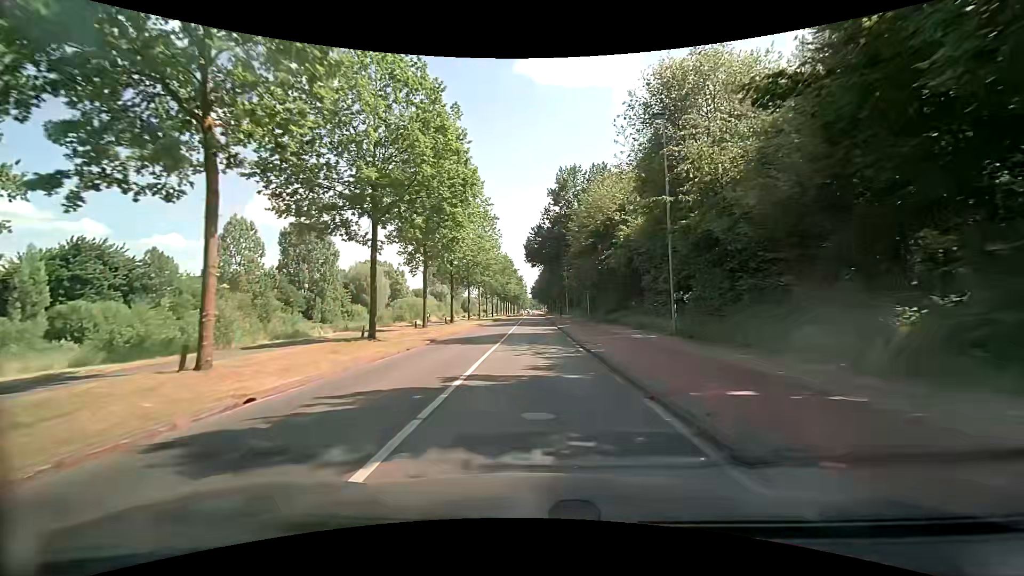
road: secondary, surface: asphalt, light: Day
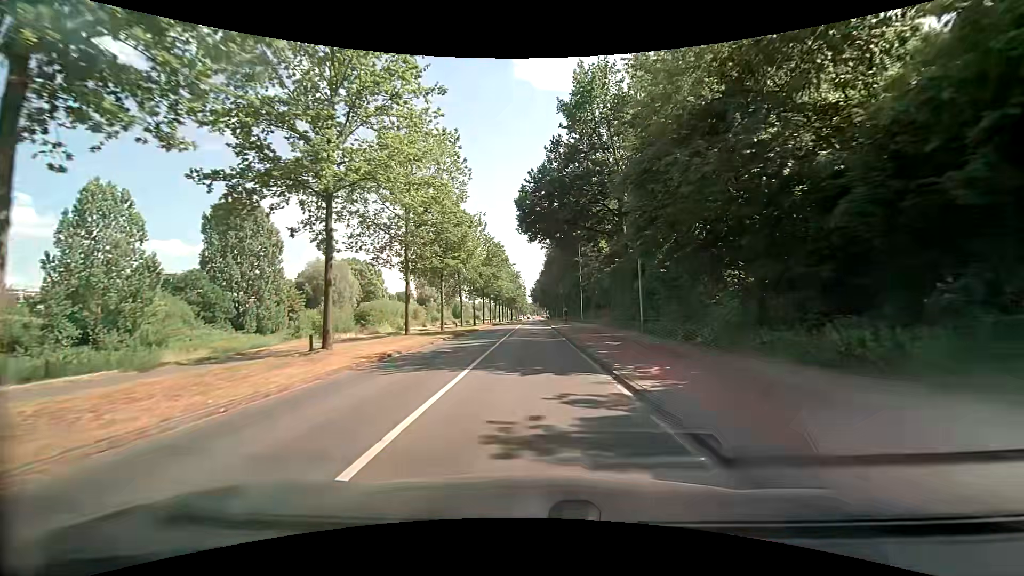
(+0.3, +28.9) m; 0°
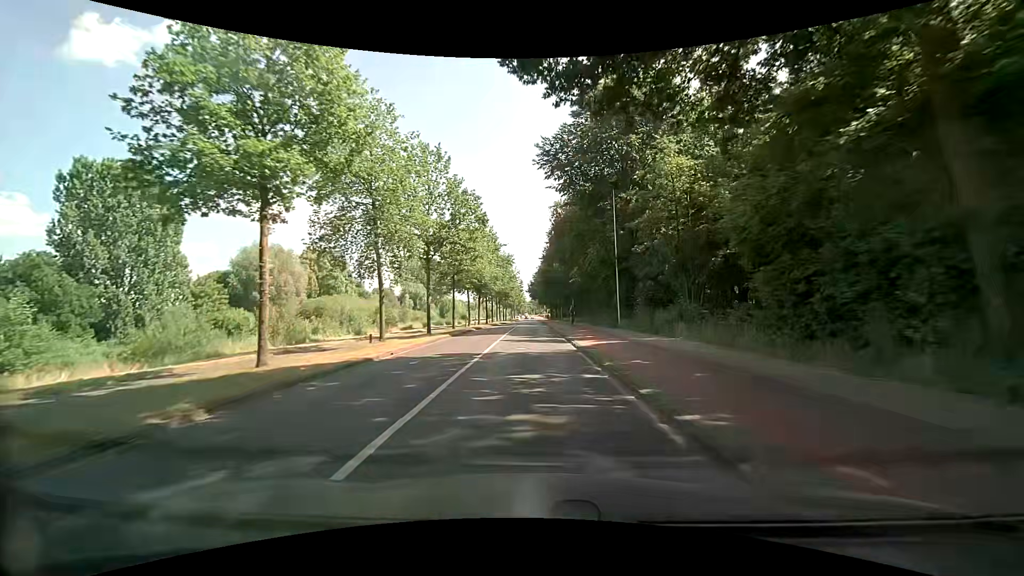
(+0.2, +28.6) m; +1°
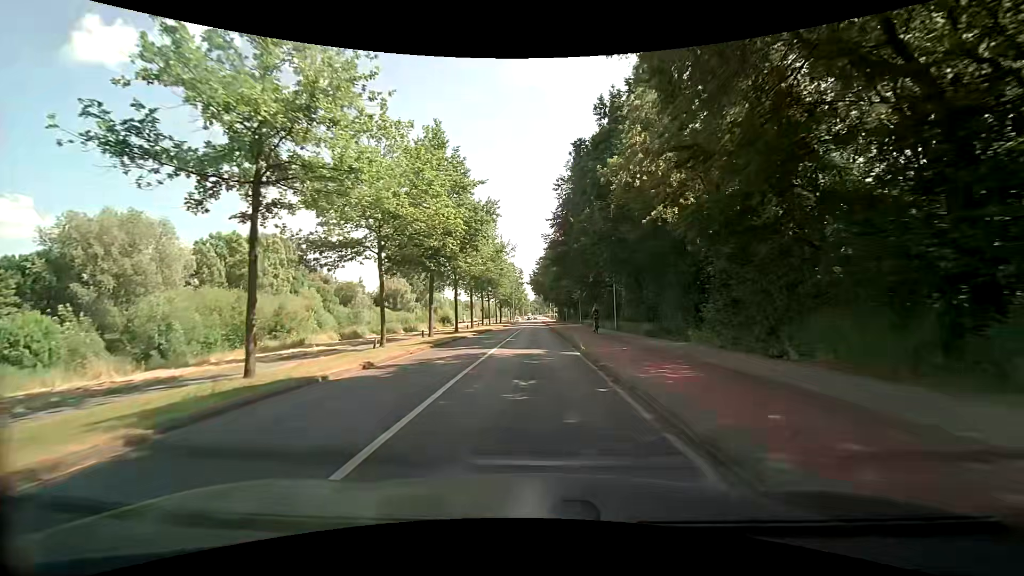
(-0.3, +36.8) m; -1°
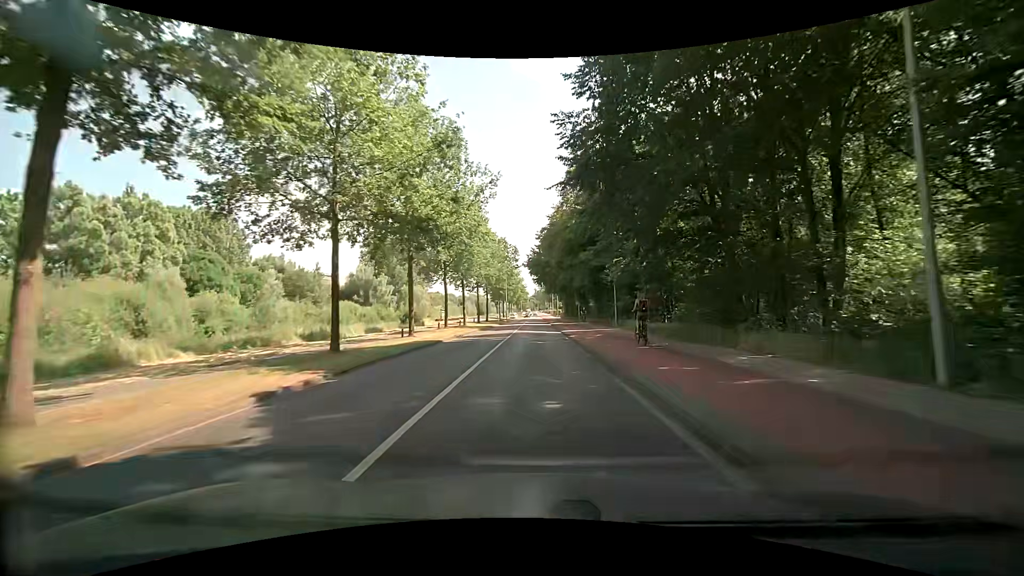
(-0.1, +30.7) m; 0°
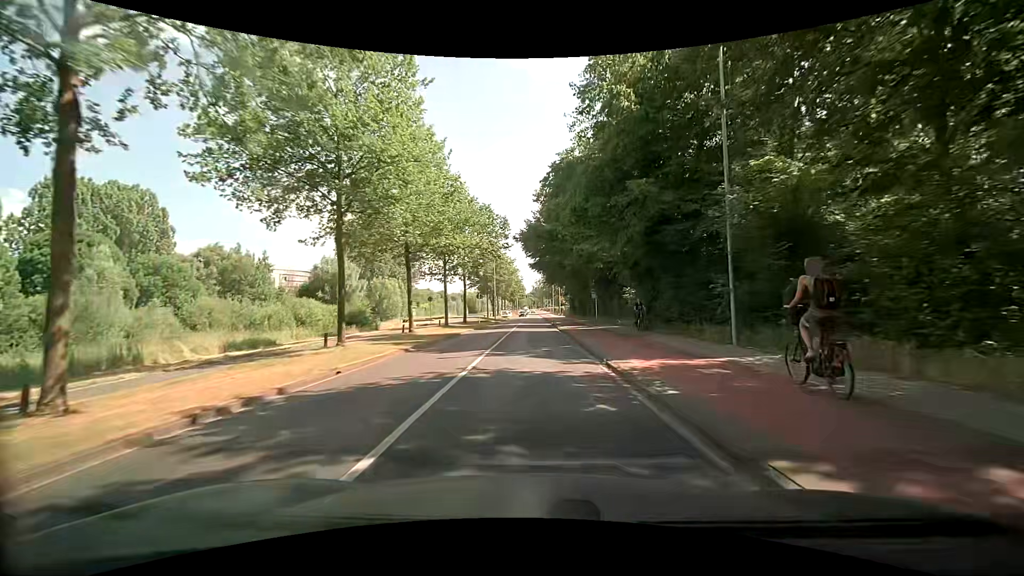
(+0.1, +23.4) m; 0°
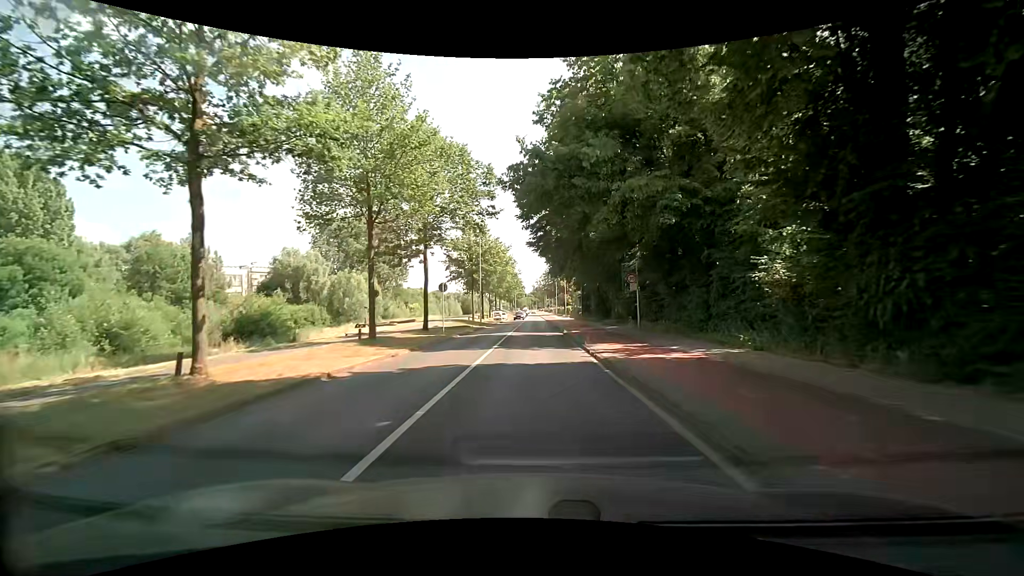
(0.0, +20.3) m; 0°
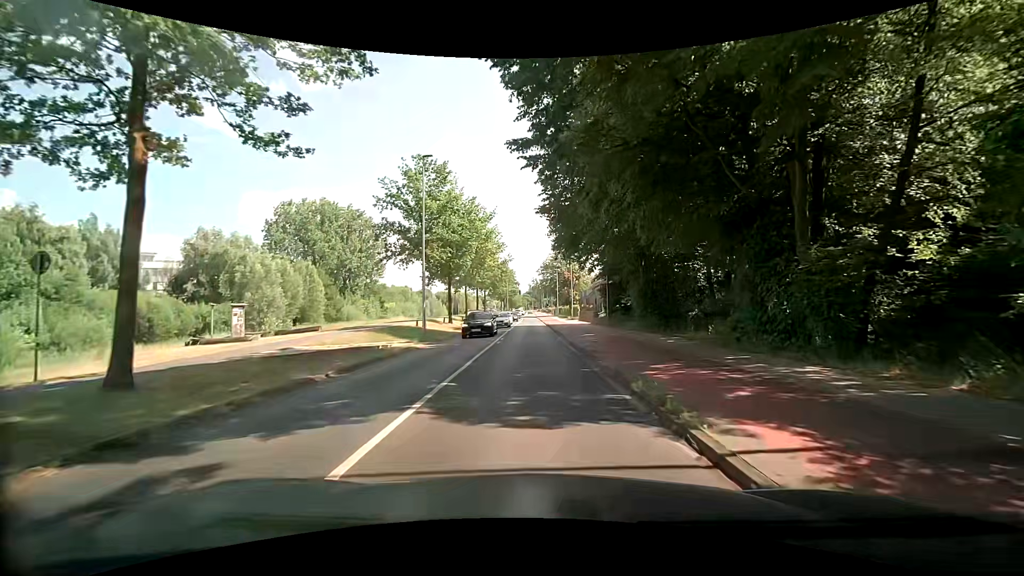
(0.0, +25.9) m; +1°
(0, +10) (0, +20) (0, +30) (-1, +40) (-1, +50) (-1, +60) (-1, +70) (-1, +80) (-1, +90) (-1, +100) m
